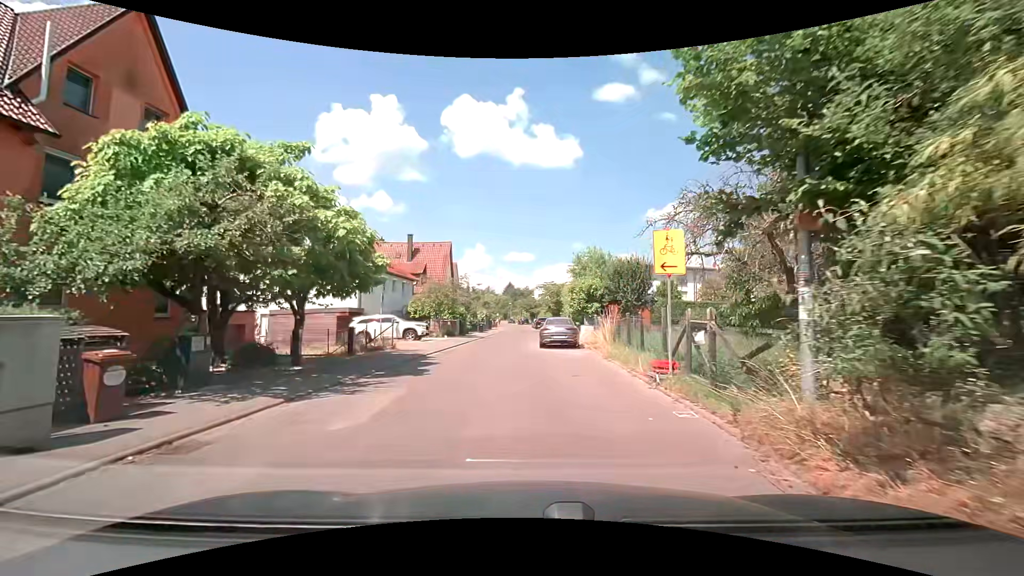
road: residential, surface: asphalt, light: Day
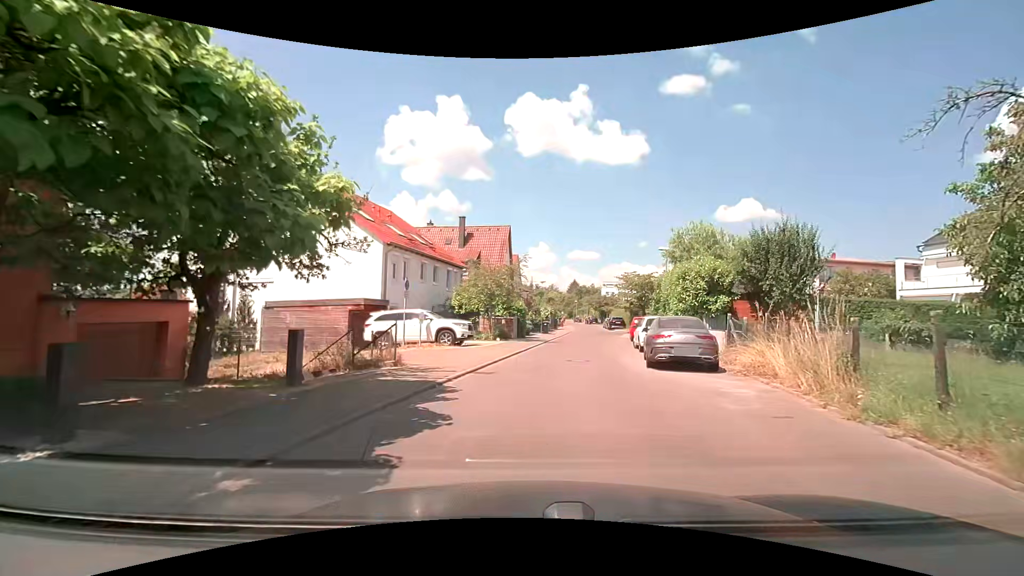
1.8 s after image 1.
(-0.7, +9.2) m; -8°
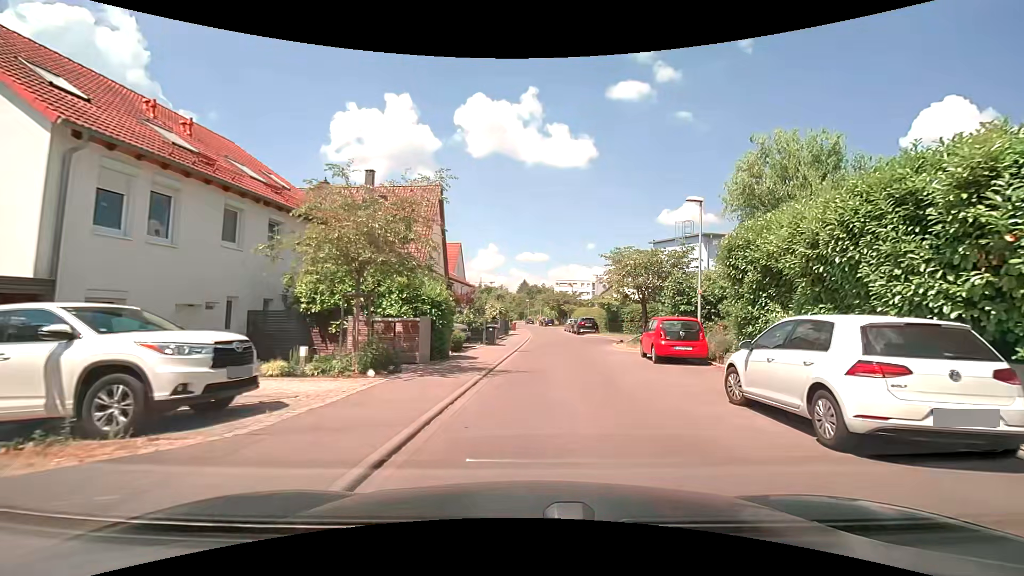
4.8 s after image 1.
(+0.5, +15.1) m; +6°
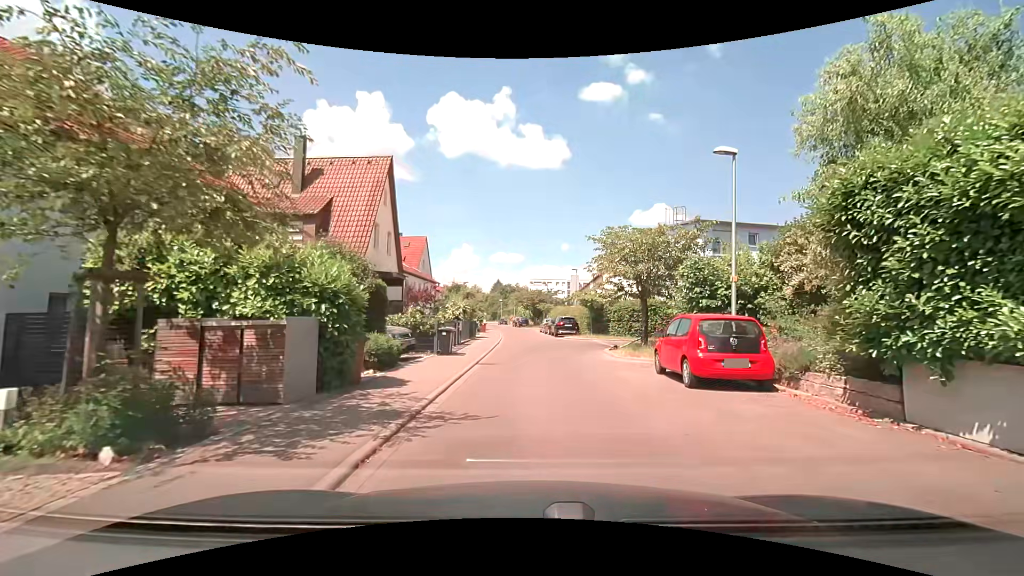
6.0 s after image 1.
(+0.2, +5.9) m; +3°
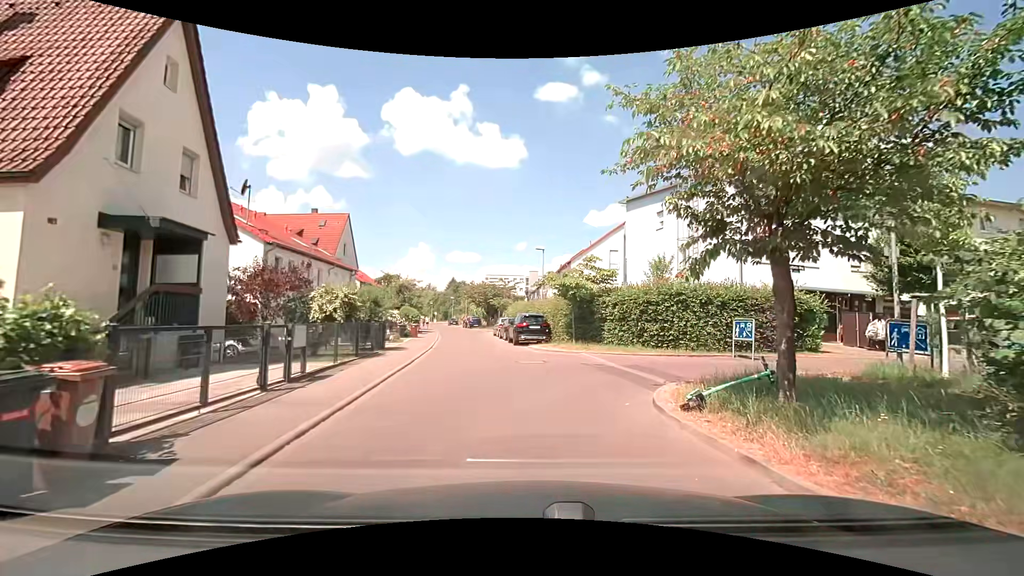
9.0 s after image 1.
(+0.4, +13.4) m; +6°
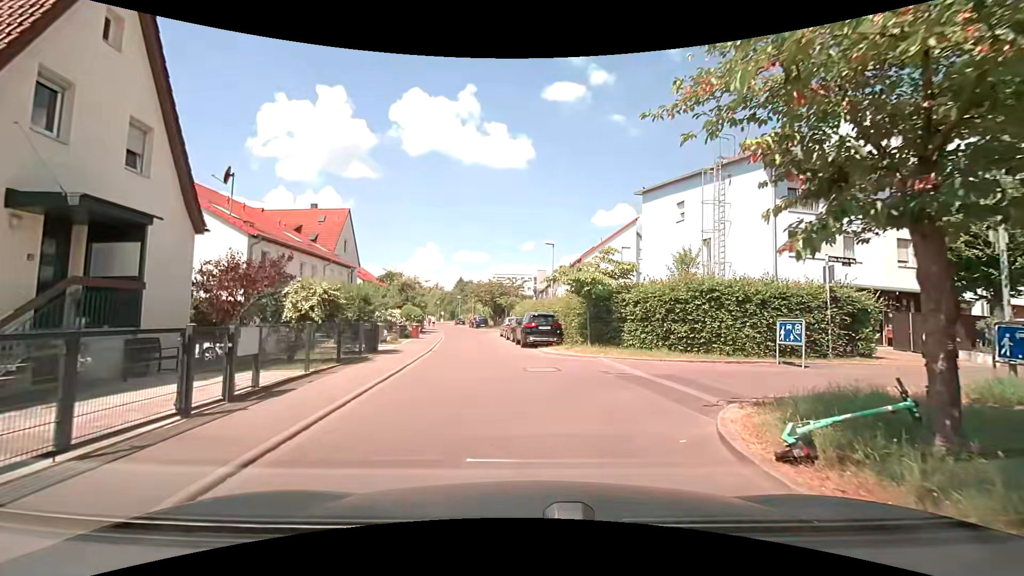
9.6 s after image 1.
(0.0, +2.3) m; -2°
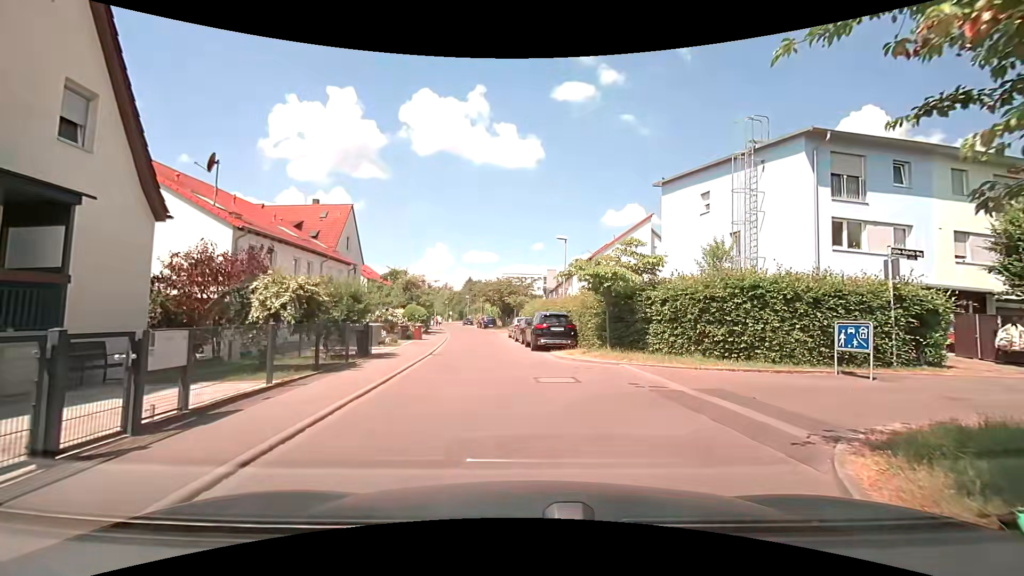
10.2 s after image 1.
(0.0, +2.1) m; -1°
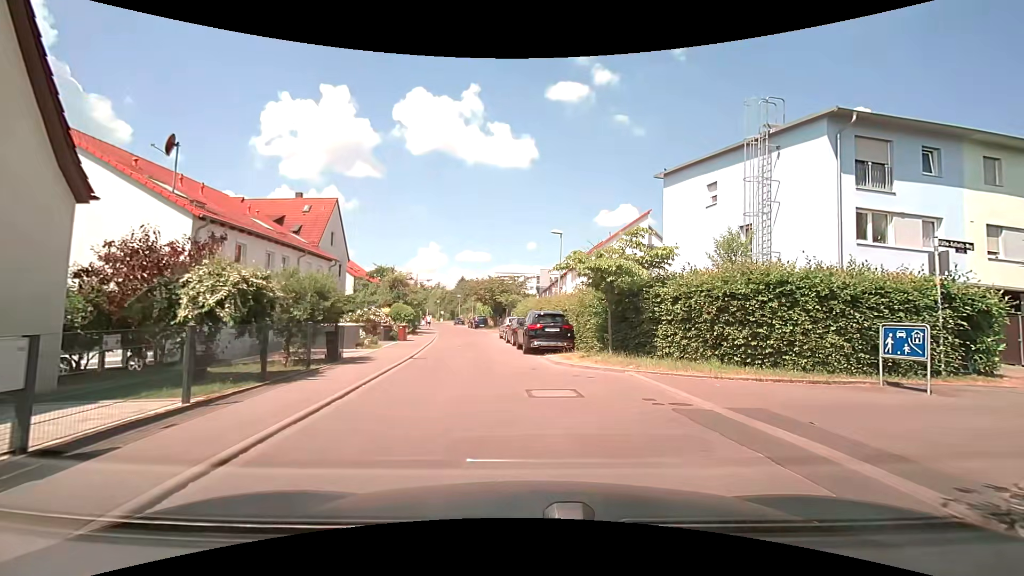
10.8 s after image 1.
(0.0, +1.9) m; +1°
